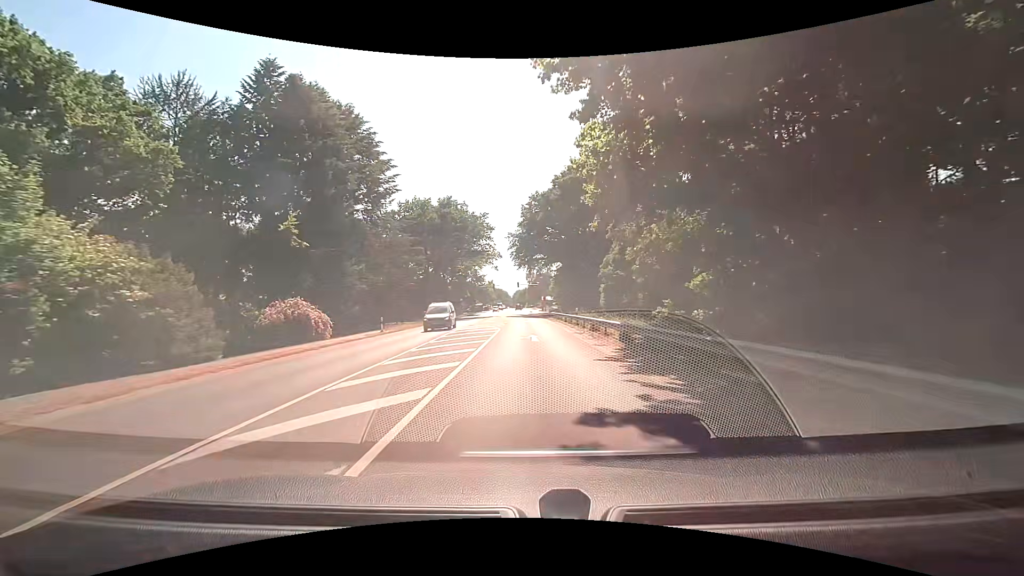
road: primary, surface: asphalt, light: Day
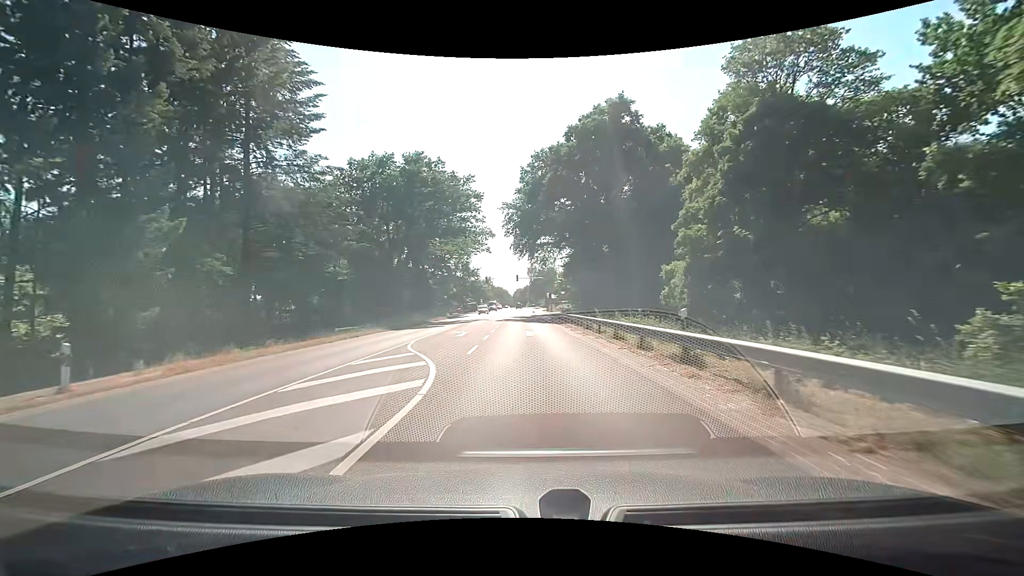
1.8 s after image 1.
(0.0, +23.1) m; 0°
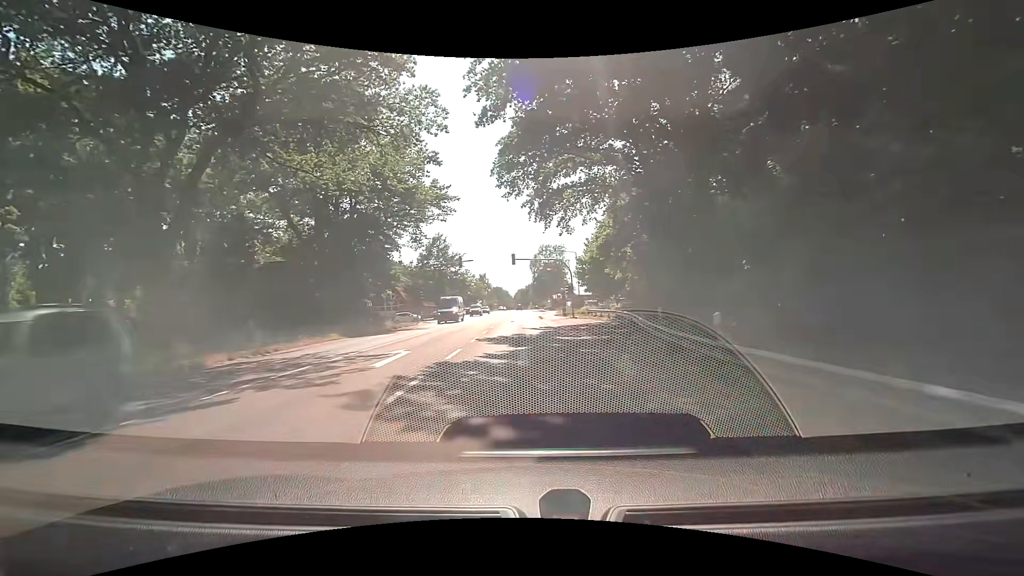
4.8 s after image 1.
(-0.3, +38.1) m; -1°
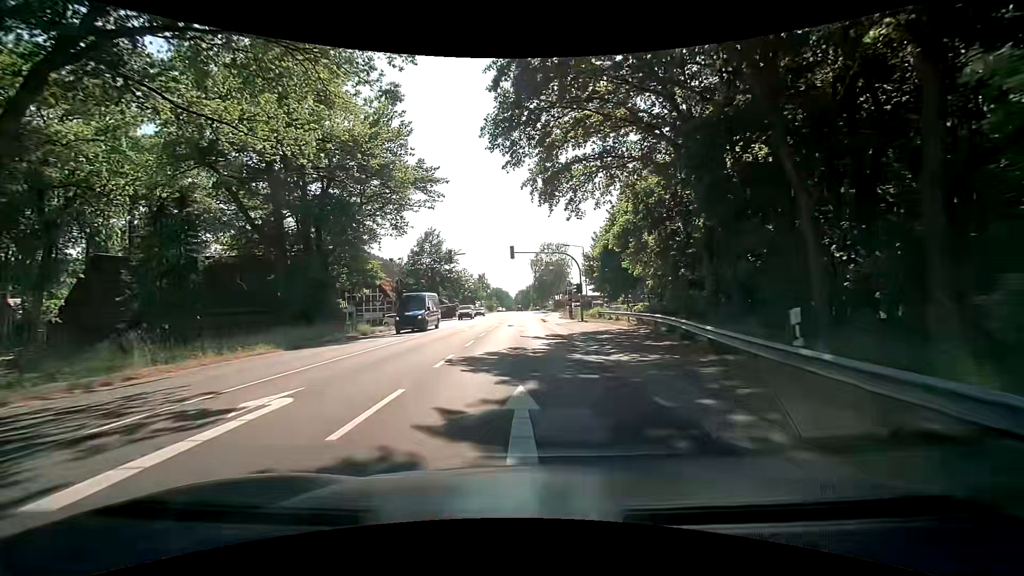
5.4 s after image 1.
(+0.1, +7.6) m; +1°
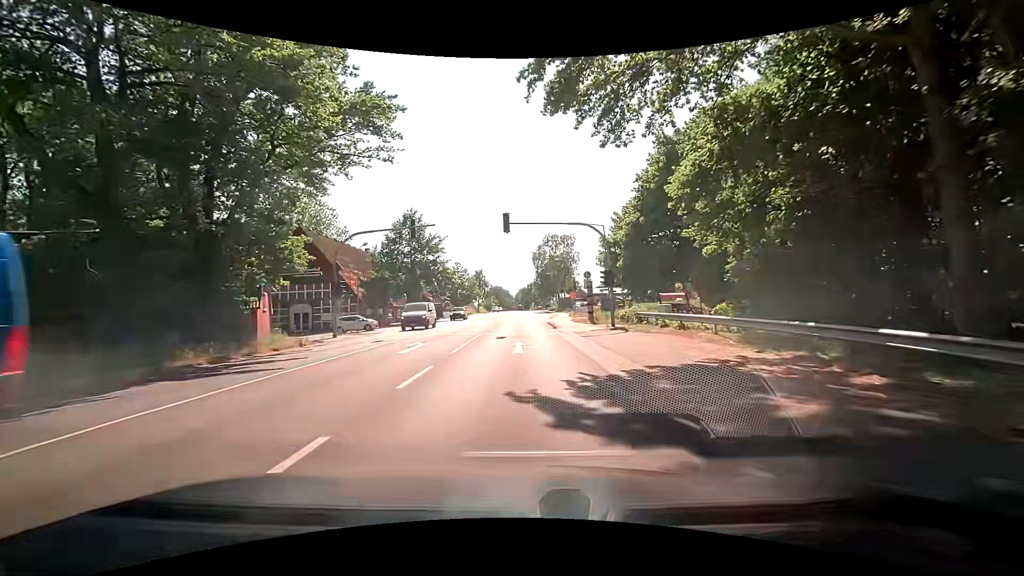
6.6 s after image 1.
(-0.1, +15.2) m; 0°
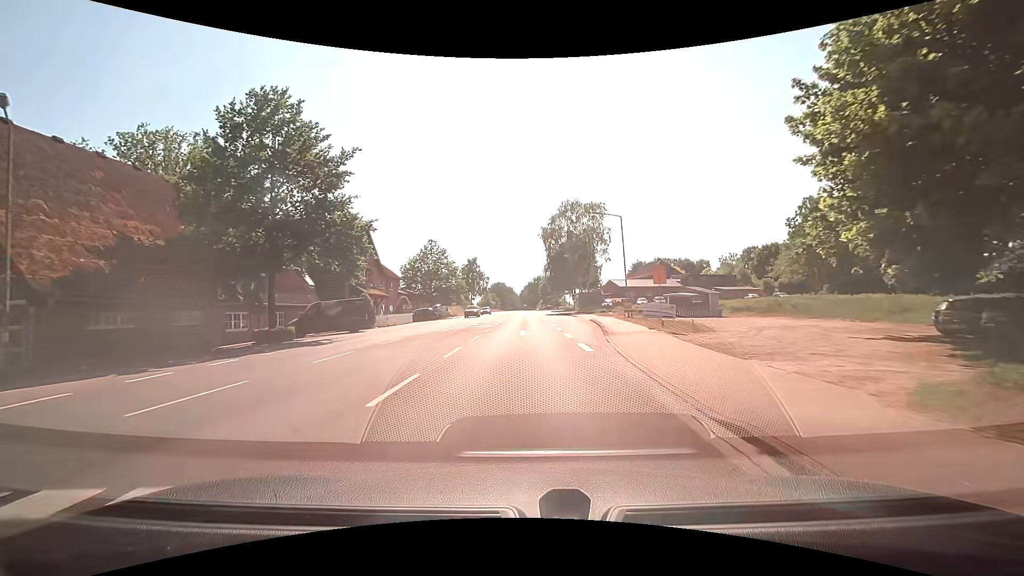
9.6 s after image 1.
(-0.2, +38.1) m; 0°
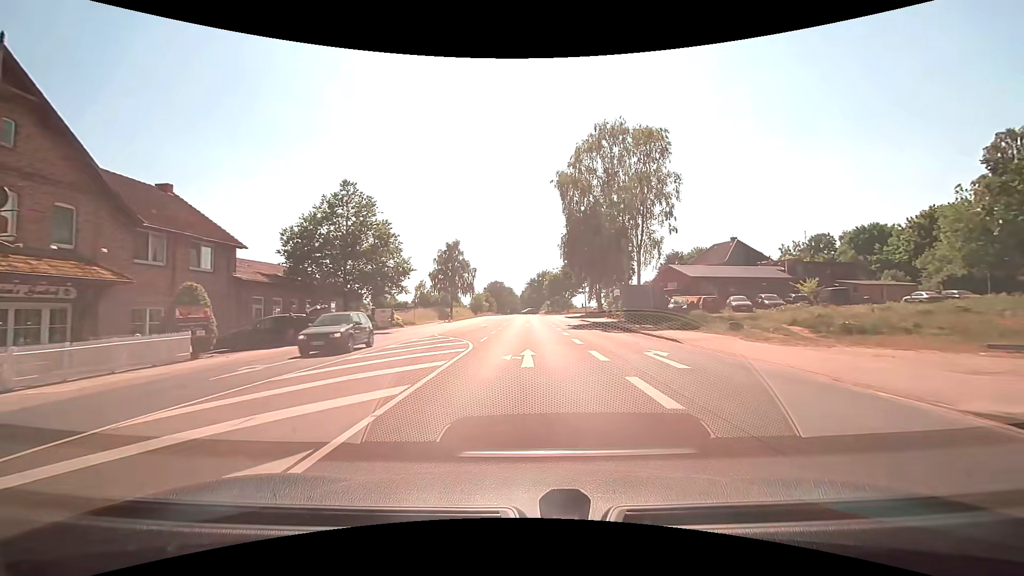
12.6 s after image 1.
(-0.4, +38.0) m; -1°
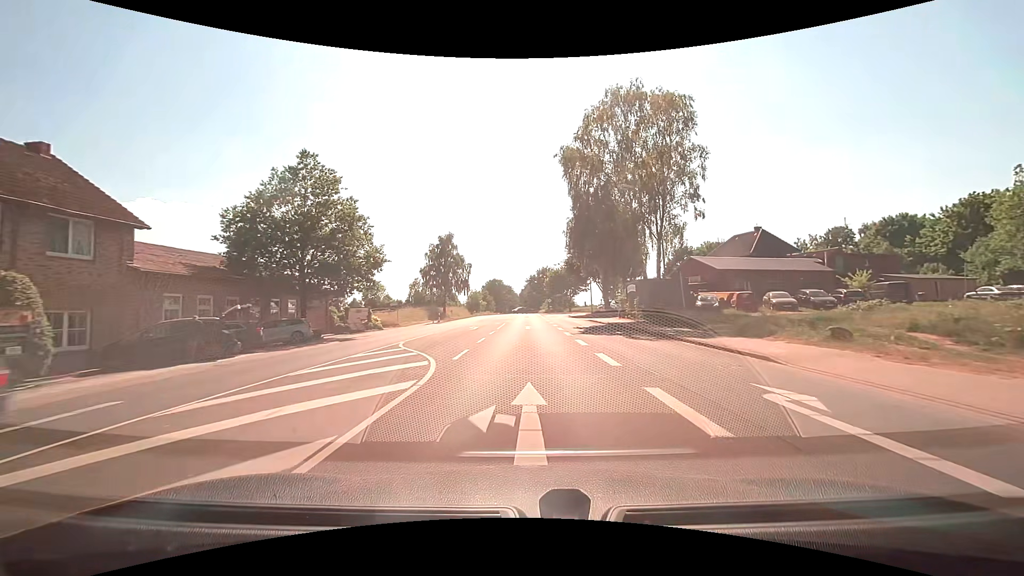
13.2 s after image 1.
(0.0, +7.6) m; 0°
(0, +10) (0, +20) (0, +30) (0, +40) (0, +50) (0, +60) (0, +70) (0, +80) (0, +90) (+1, +100) m
